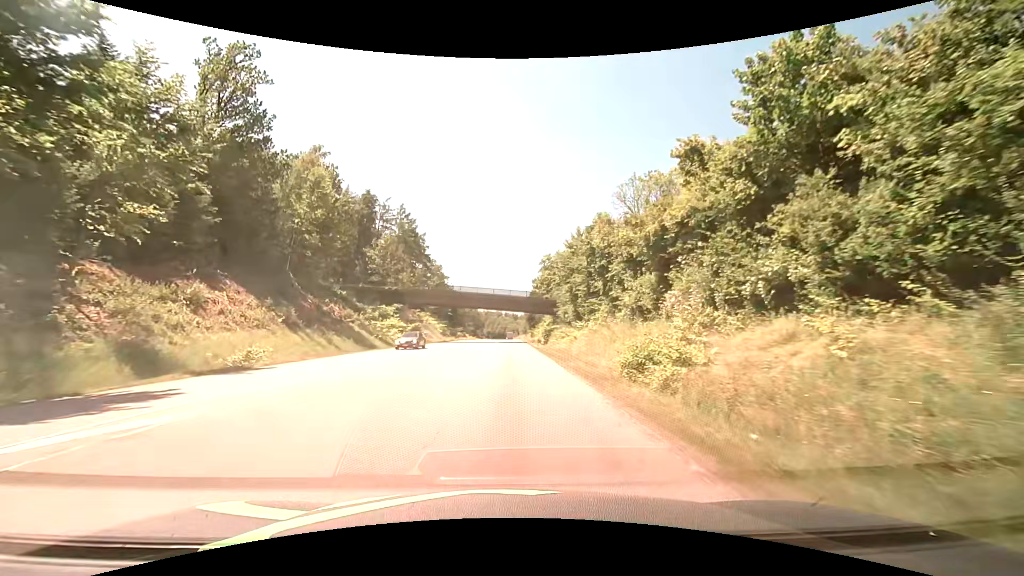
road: secondary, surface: asphalt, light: Day
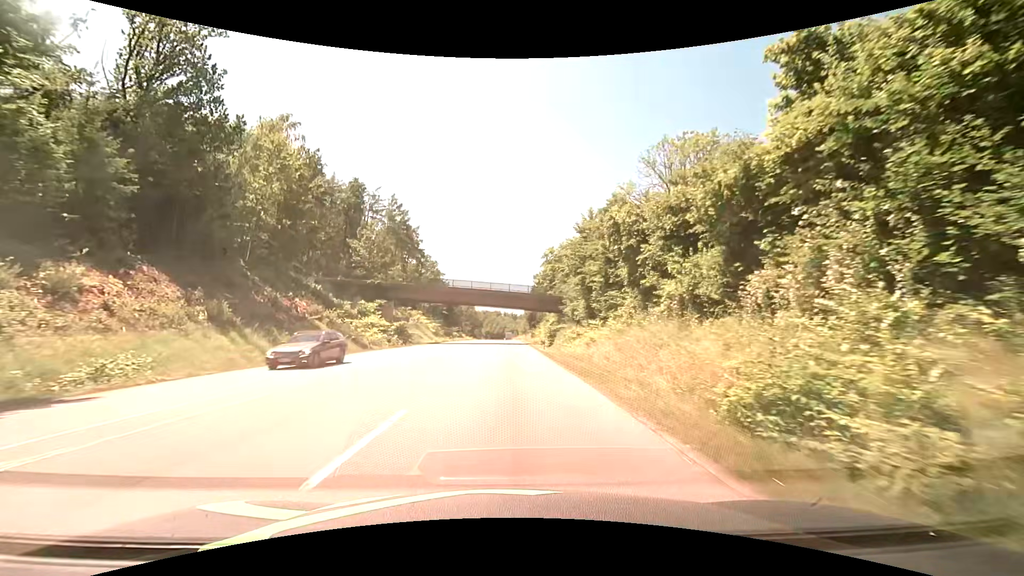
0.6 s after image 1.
(0.0, +9.3) m; 0°
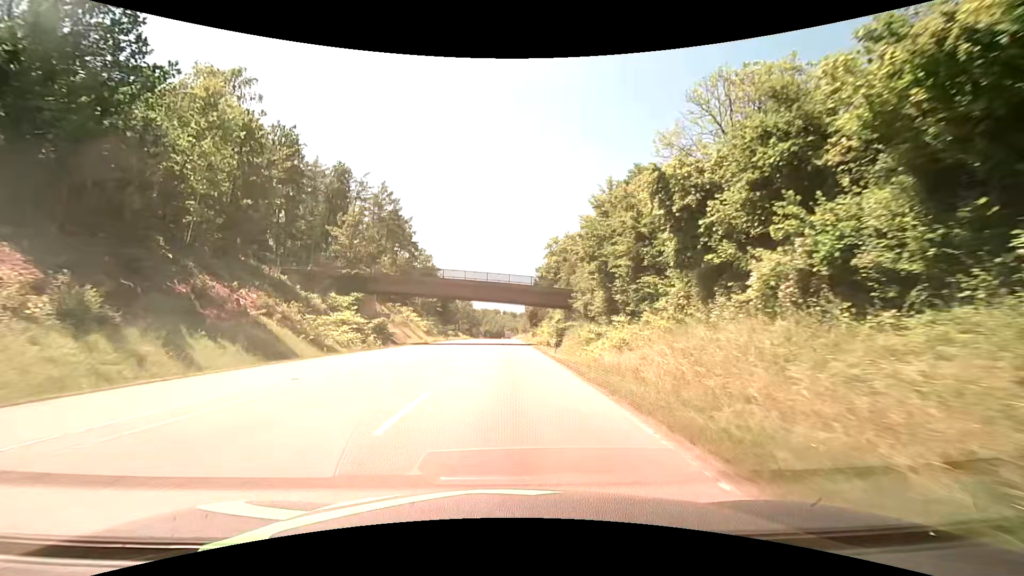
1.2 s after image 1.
(0.0, +9.6) m; 0°
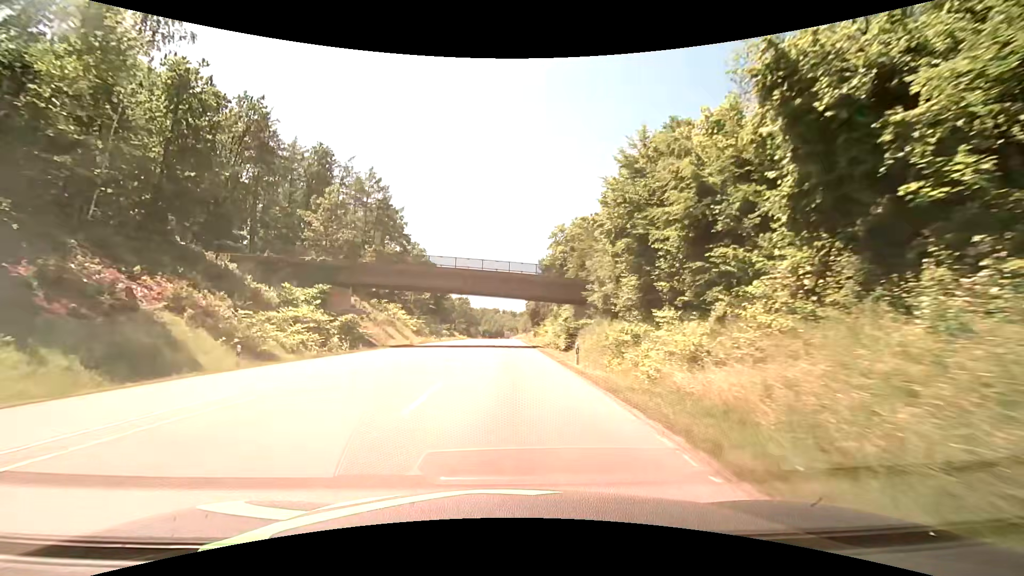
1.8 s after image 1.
(0.0, +10.0) m; 0°
